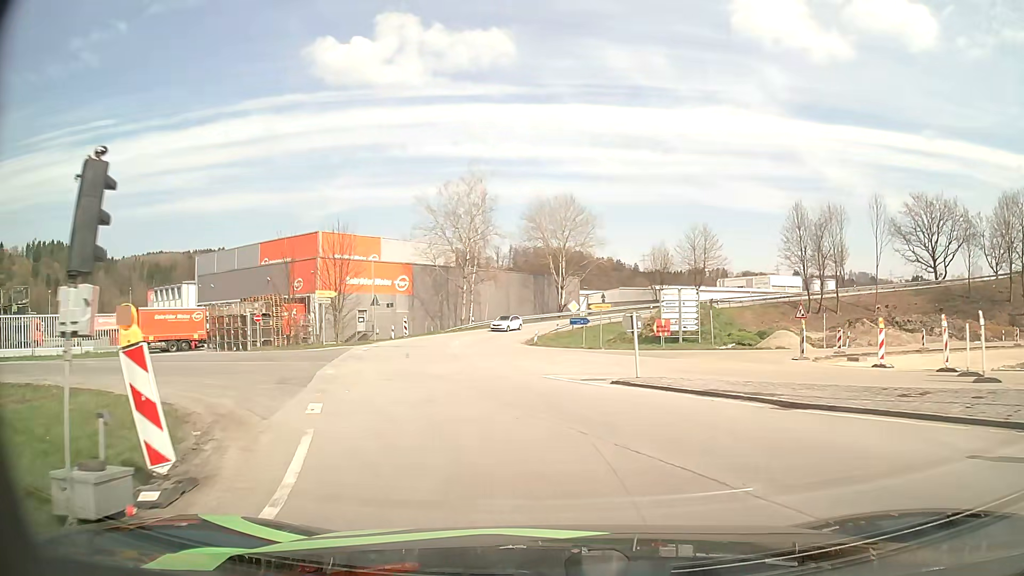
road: unclassified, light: Day
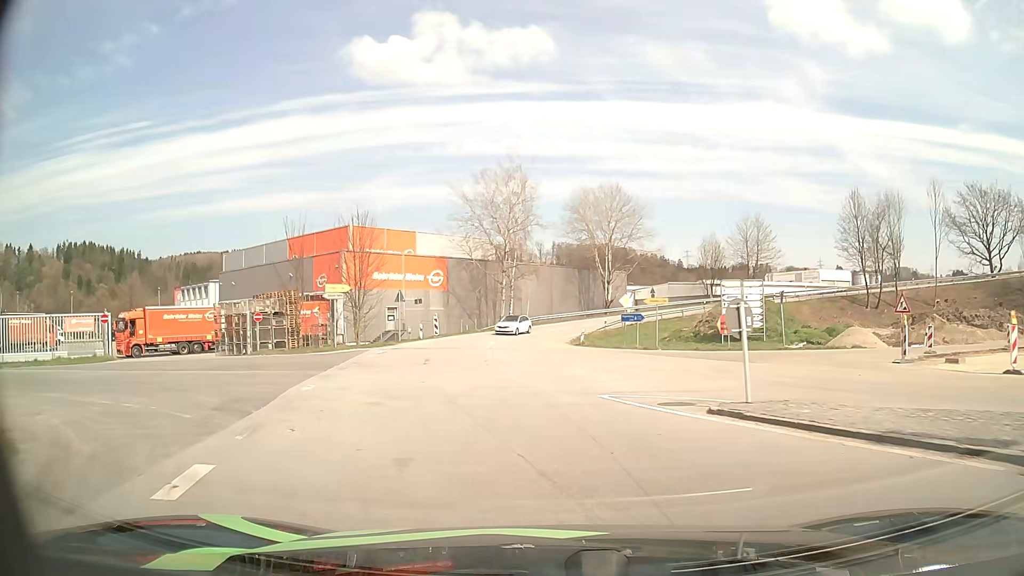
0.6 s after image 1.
(-0.2, +5.5) m; -3°
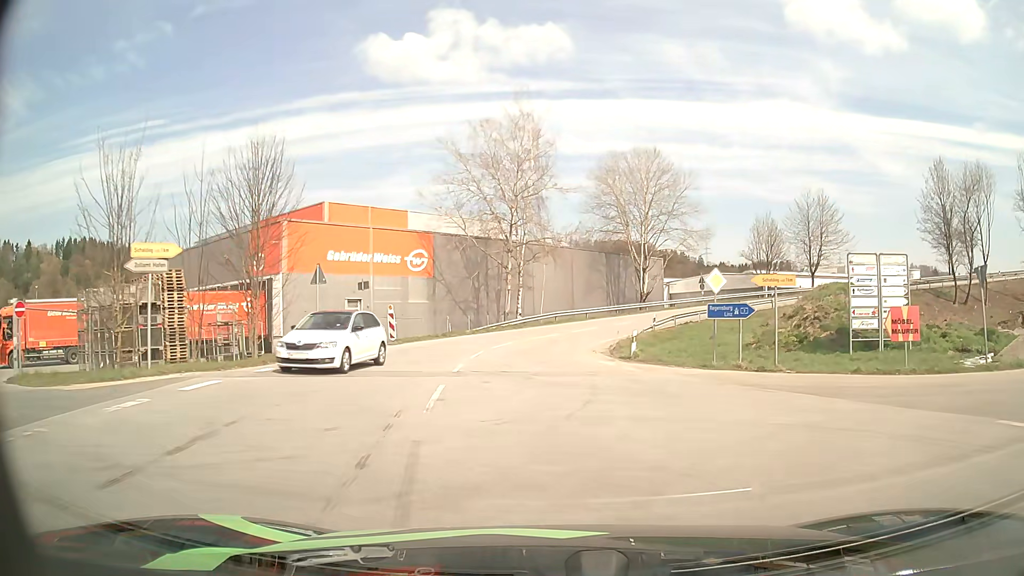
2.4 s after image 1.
(-0.6, +17.7) m; -2°
(0, +10) (0, +20) (0, +30) (+3, +40) (+8, +48) (+15, +55) (+23, +61) (+32, +65) (+42, +67) (+52, +67) m
